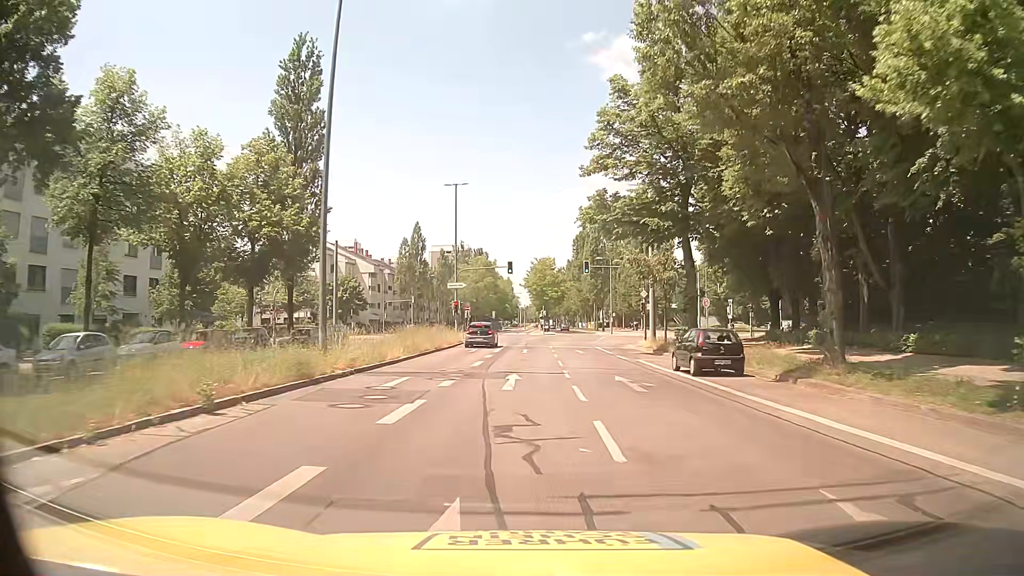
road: secondary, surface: asphalt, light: Day
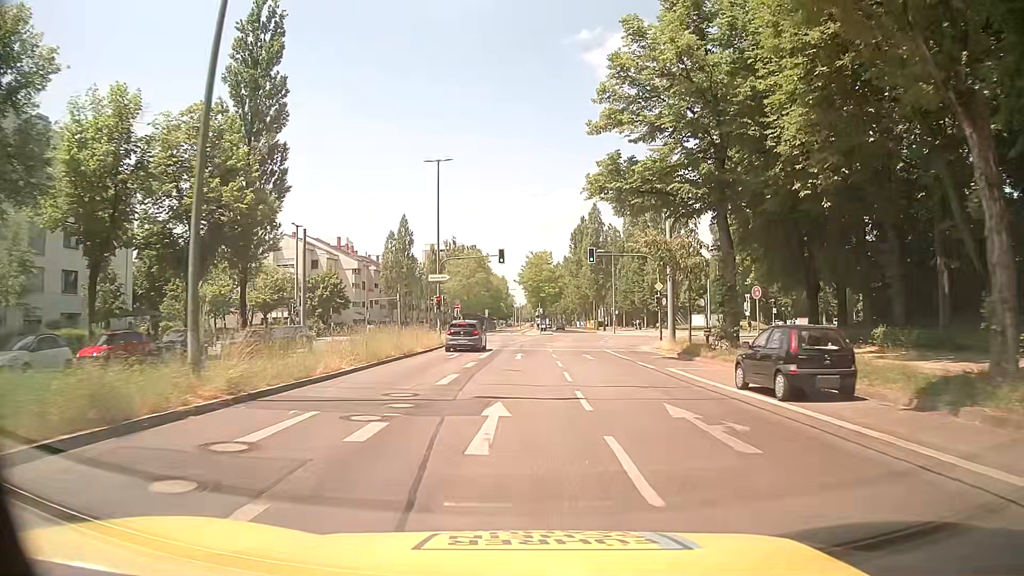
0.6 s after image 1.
(+0.1, +7.6) m; +1°
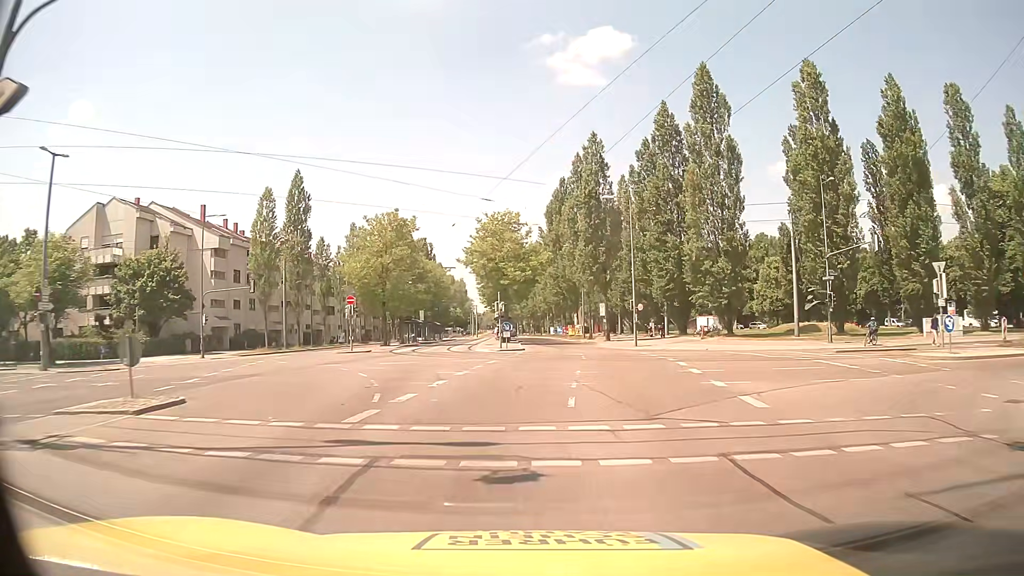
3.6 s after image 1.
(+0.7, +38.1) m; +2°
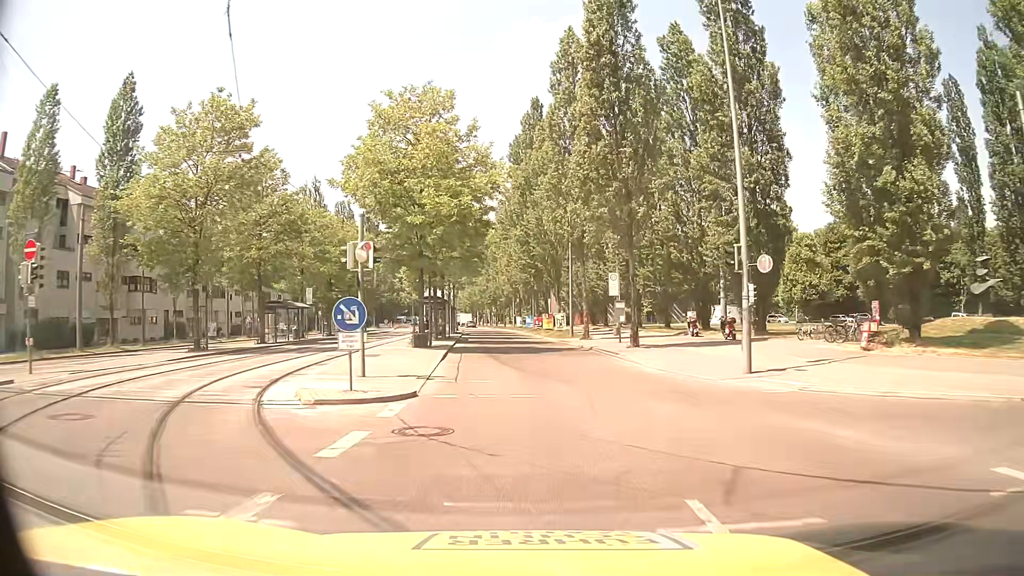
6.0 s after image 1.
(+1.4, +30.1) m; +4°
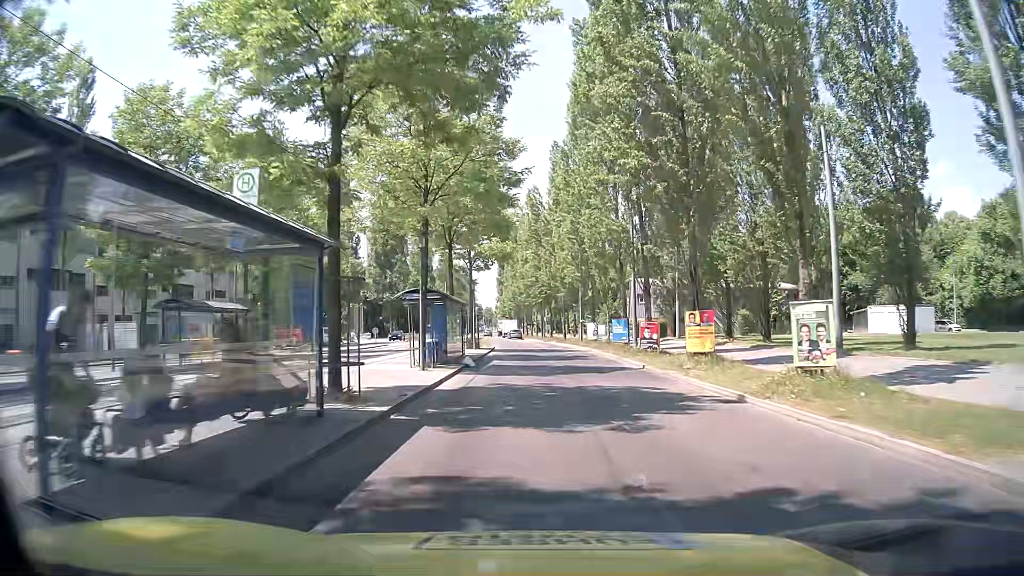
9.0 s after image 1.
(-2.1, +37.9) m; -4°
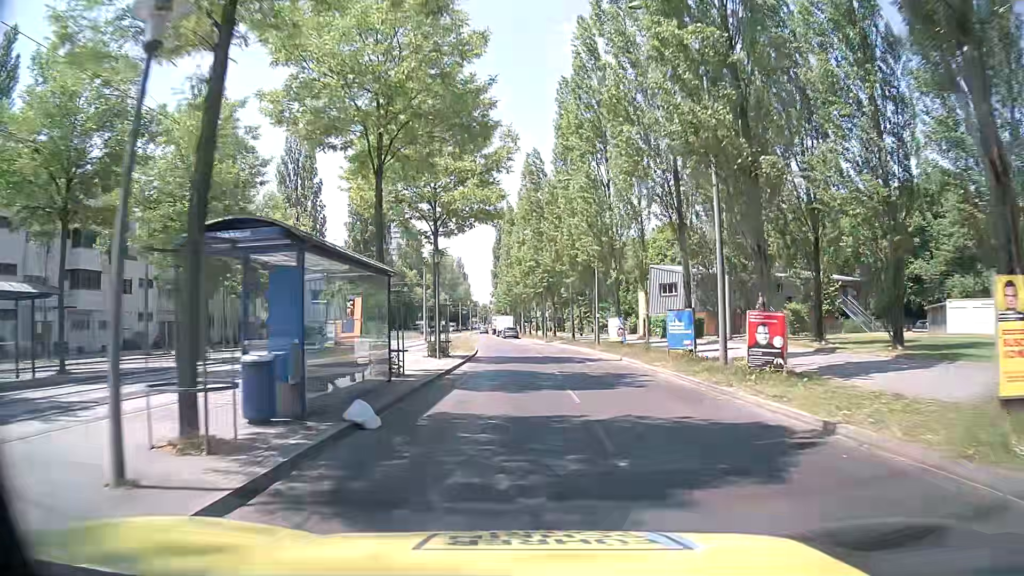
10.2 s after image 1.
(-0.1, +15.0) m; -1°
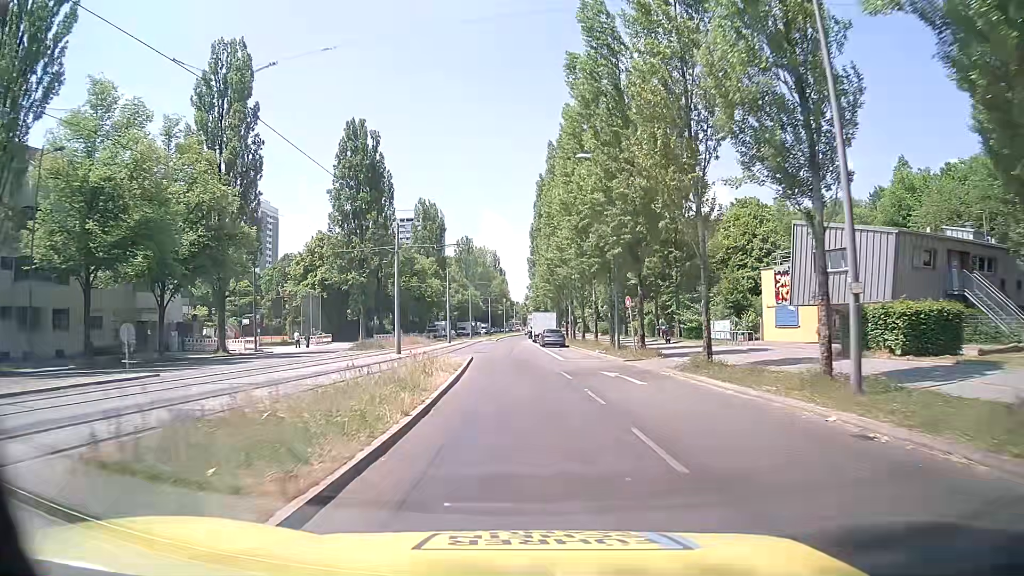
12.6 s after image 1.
(-0.5, +29.9) m; -4°
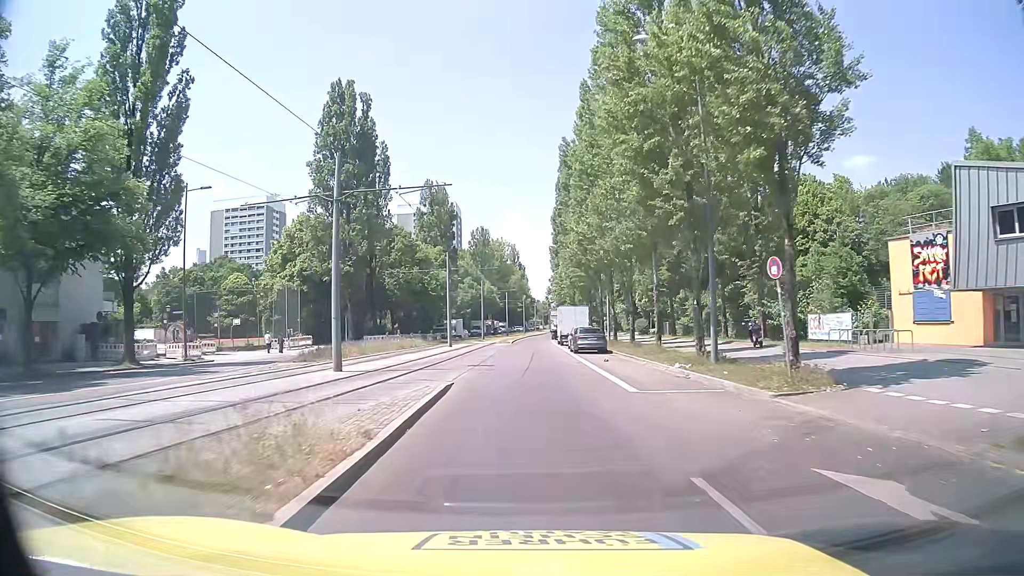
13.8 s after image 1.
(0.0, +15.3) m; -1°
(0, +10) (0, +20) (0, +30) (0, +40) (0, +50) (0, +60) (0, +70) (+1, +80) (+1, +90) (+2, +100) m
